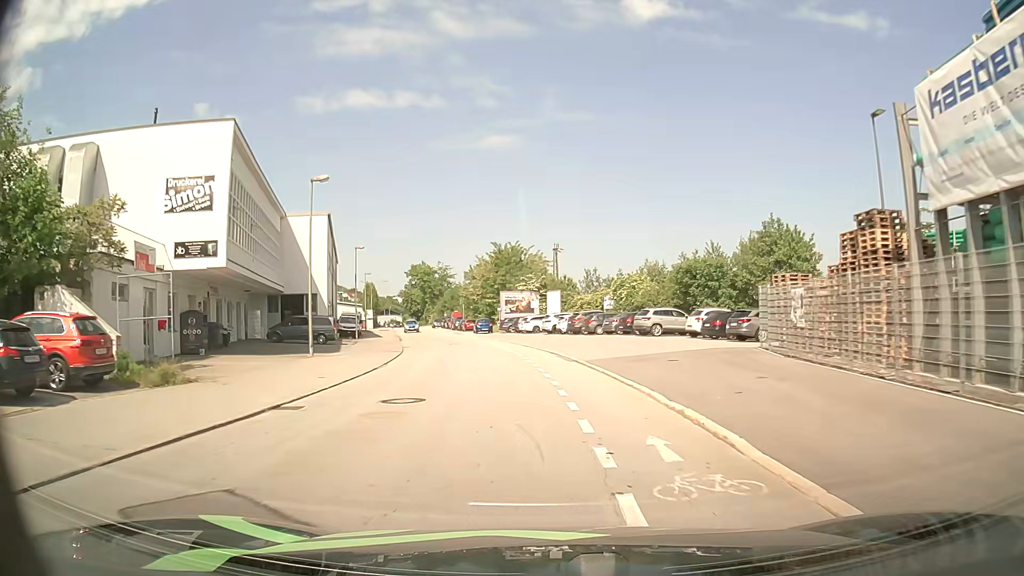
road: residential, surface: asphalt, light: Day
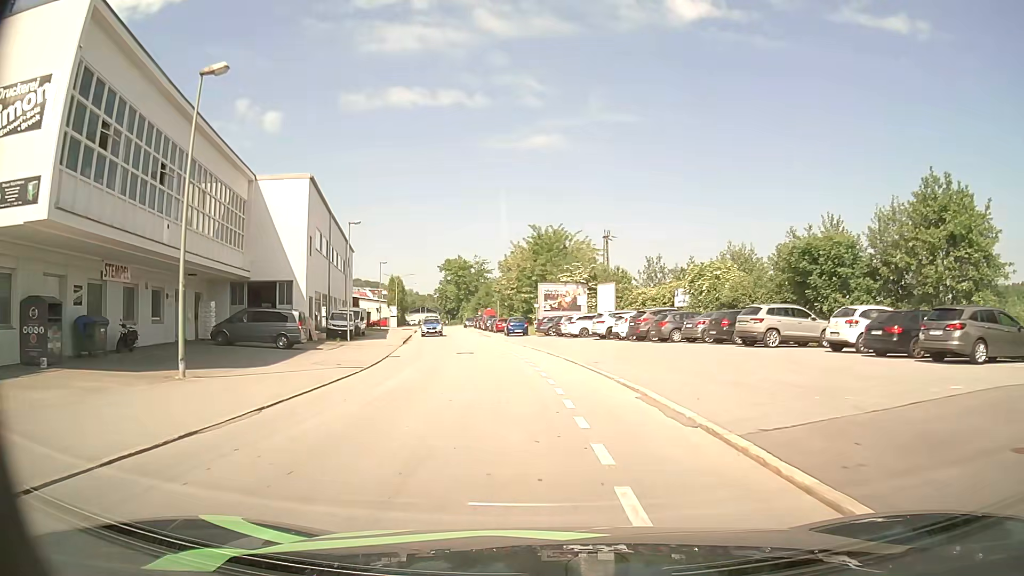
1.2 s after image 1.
(-0.5, +13.8) m; -4°
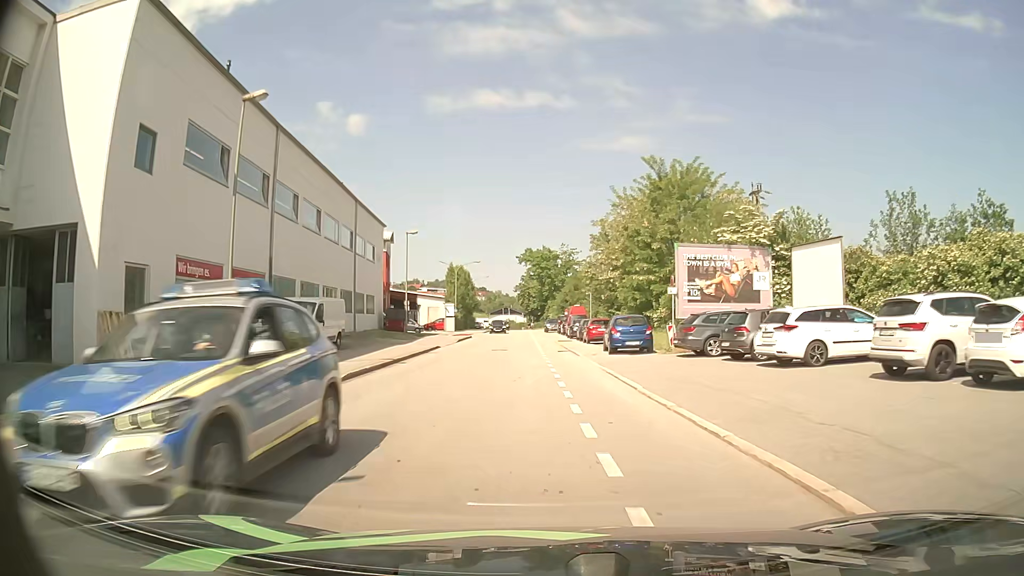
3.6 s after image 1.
(-1.7, +26.9) m; -8°
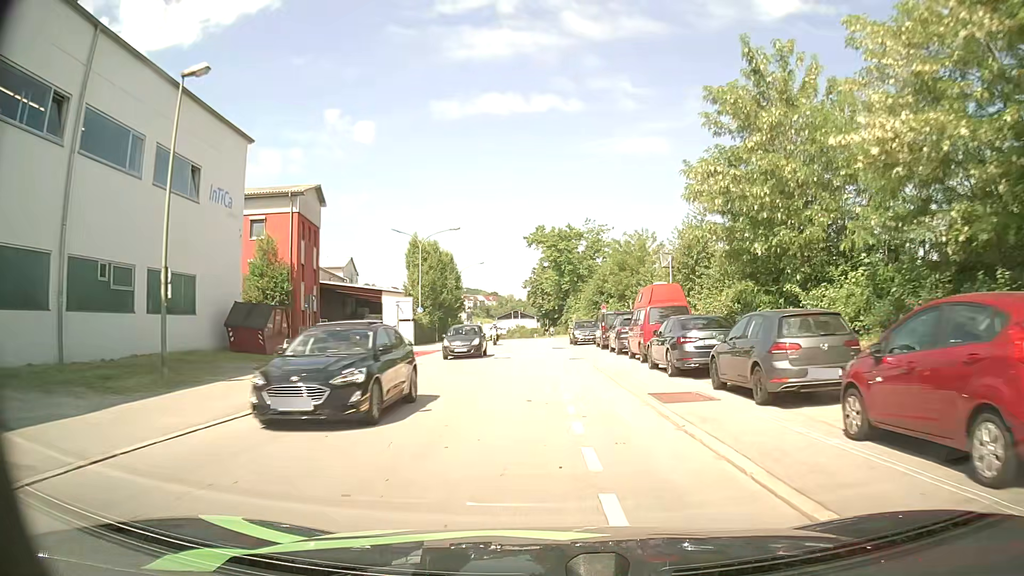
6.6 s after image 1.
(-0.8, +34.0) m; -1°
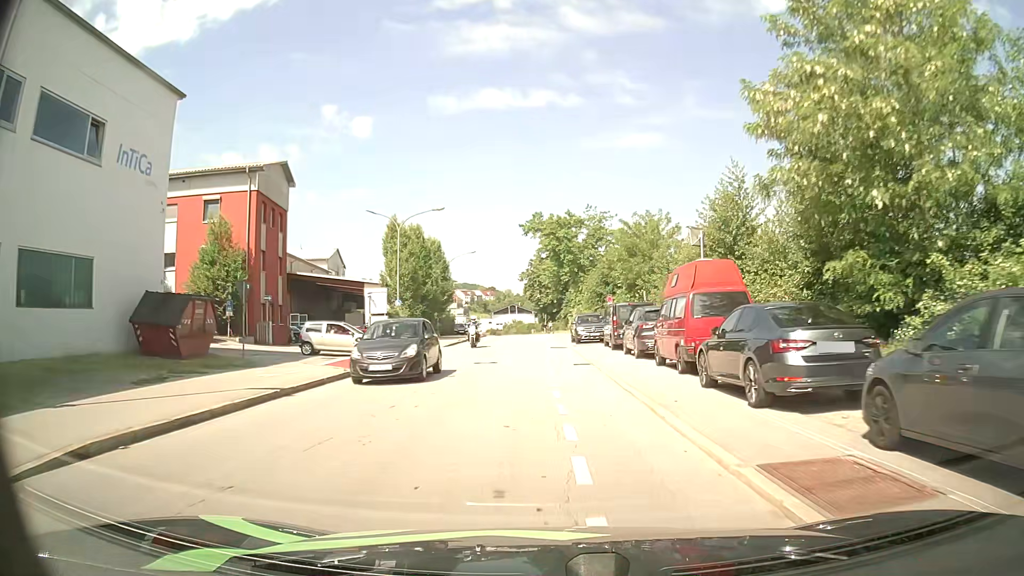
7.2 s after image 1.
(0.0, +6.9) m; 0°
